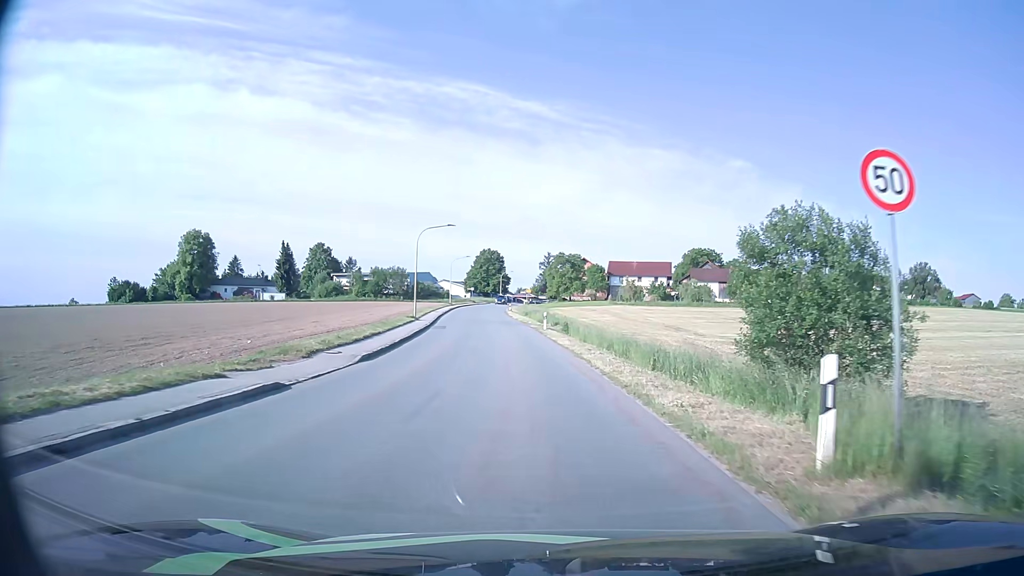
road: tertiary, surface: asphalt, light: Day
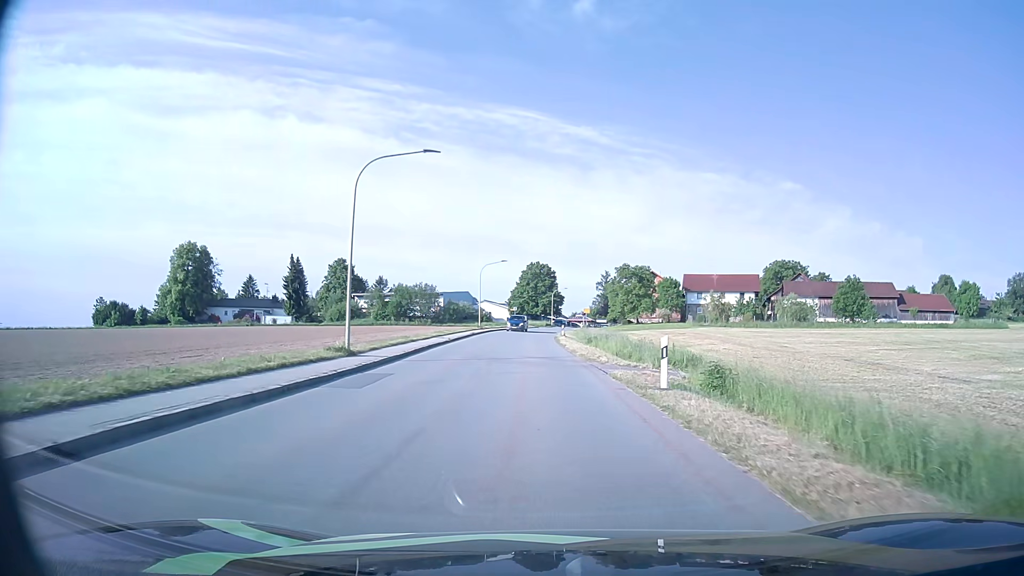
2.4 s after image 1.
(-1.2, +28.2) m; -4°
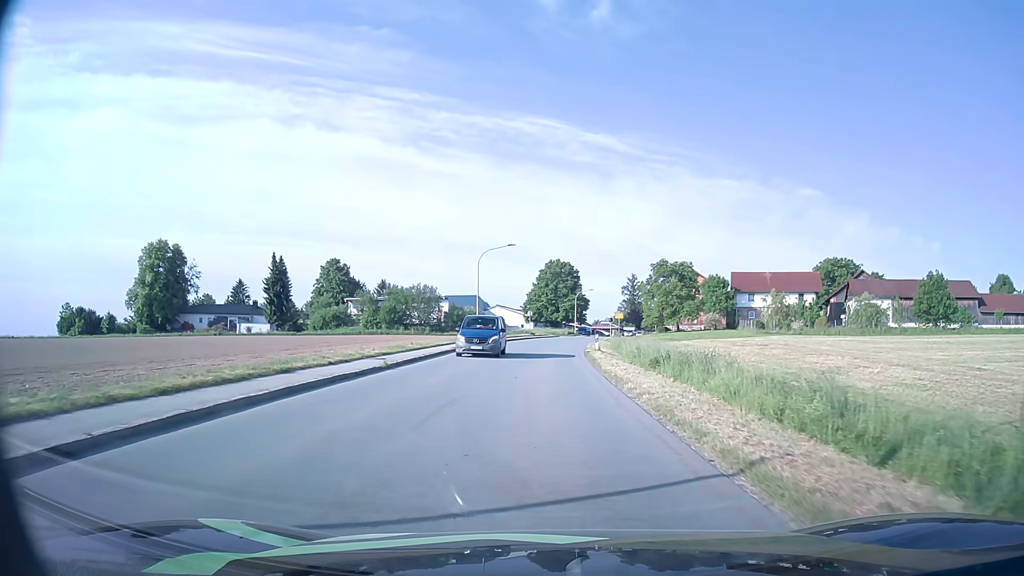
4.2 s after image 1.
(-0.3, +20.3) m; -2°
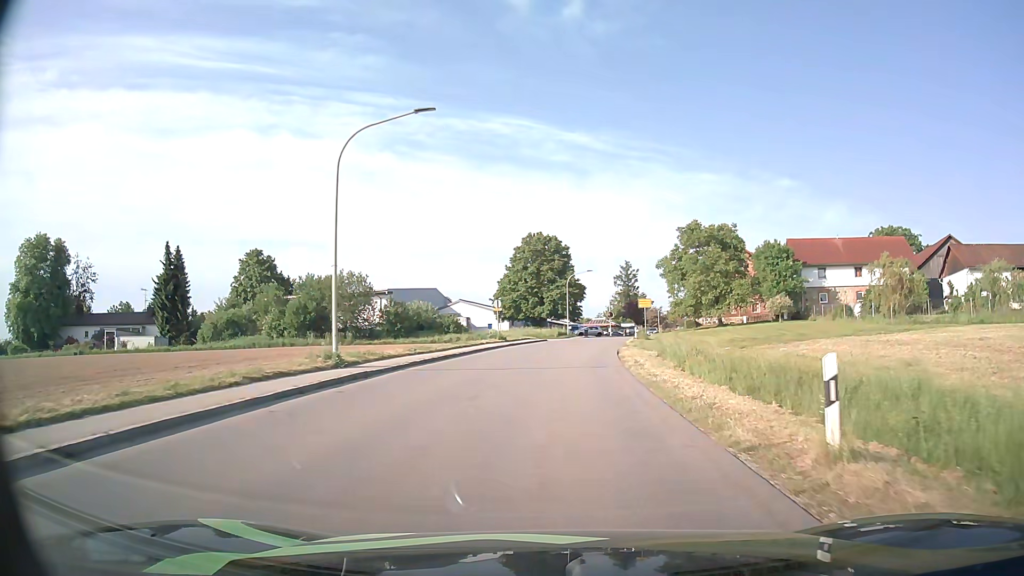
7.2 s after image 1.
(+0.1, +32.8) m; +2°
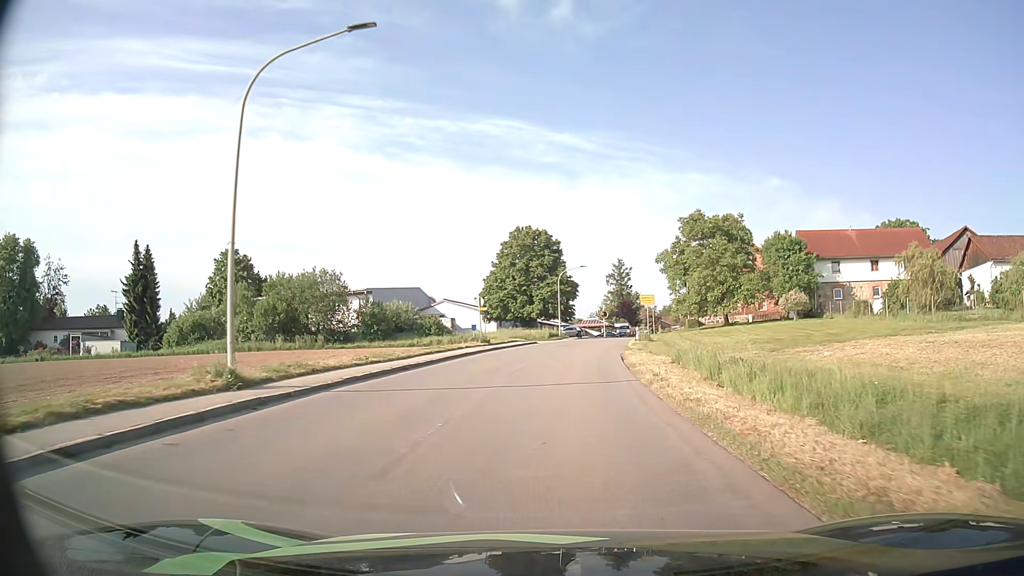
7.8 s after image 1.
(0.0, +6.0) m; +1°
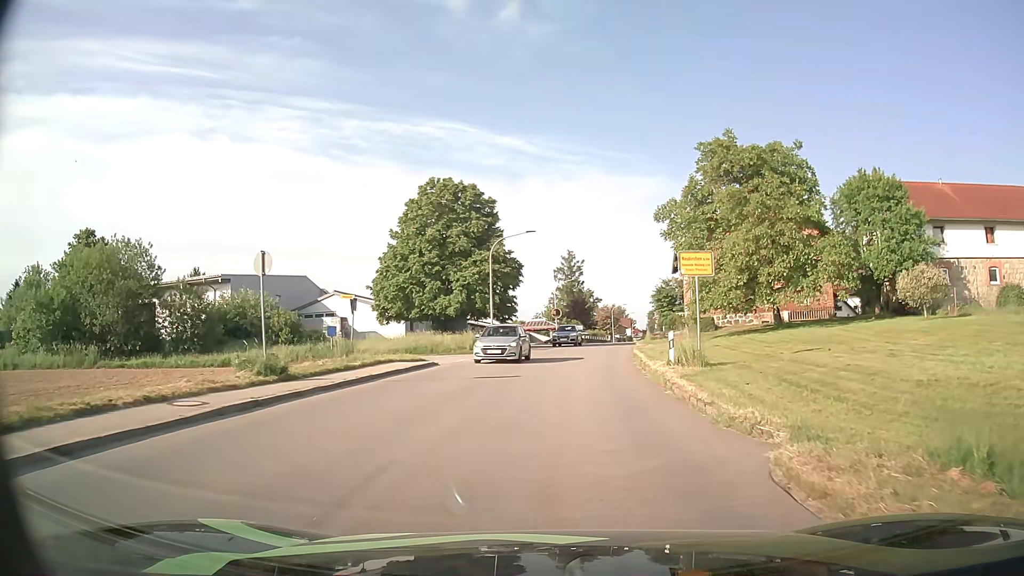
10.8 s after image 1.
(+0.8, +26.8) m; +5°
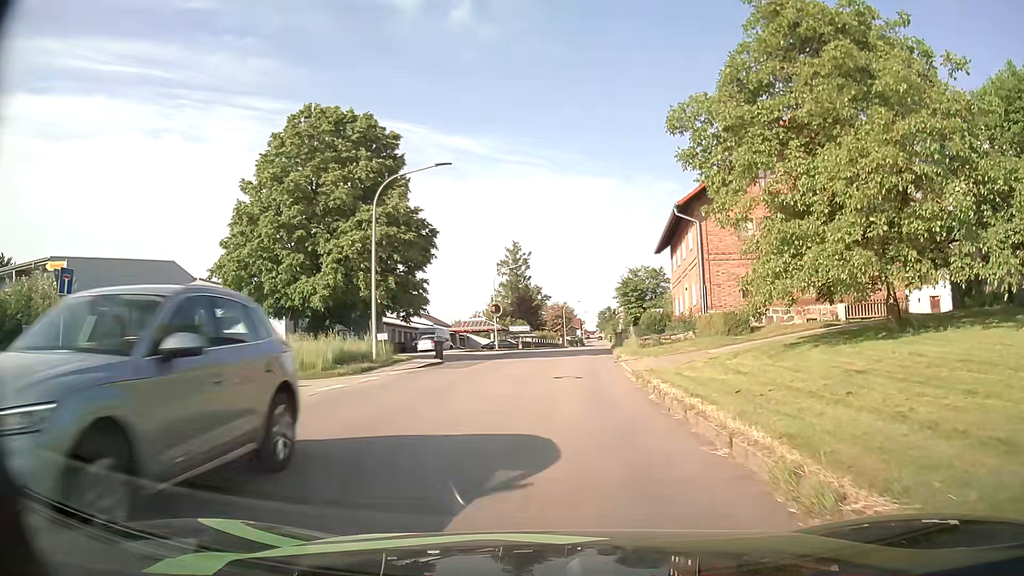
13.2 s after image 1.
(+0.7, +17.9) m; +5°
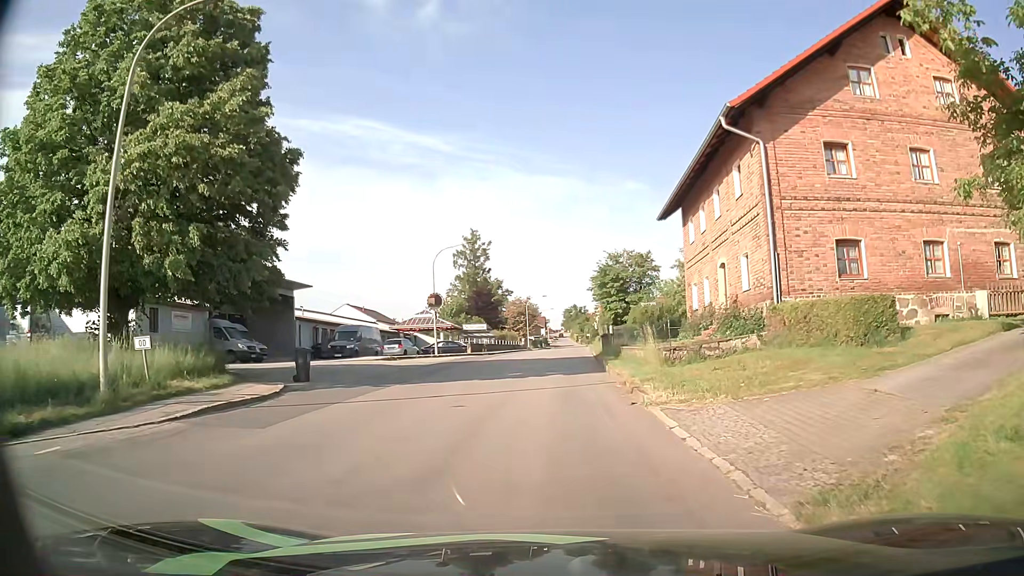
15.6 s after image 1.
(+0.2, +14.3) m; +2°
